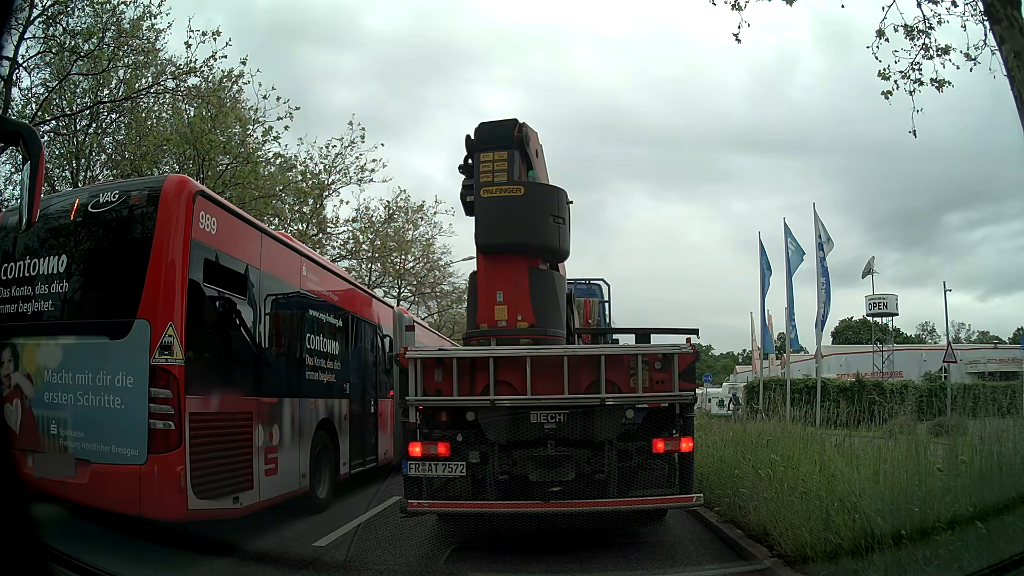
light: Day
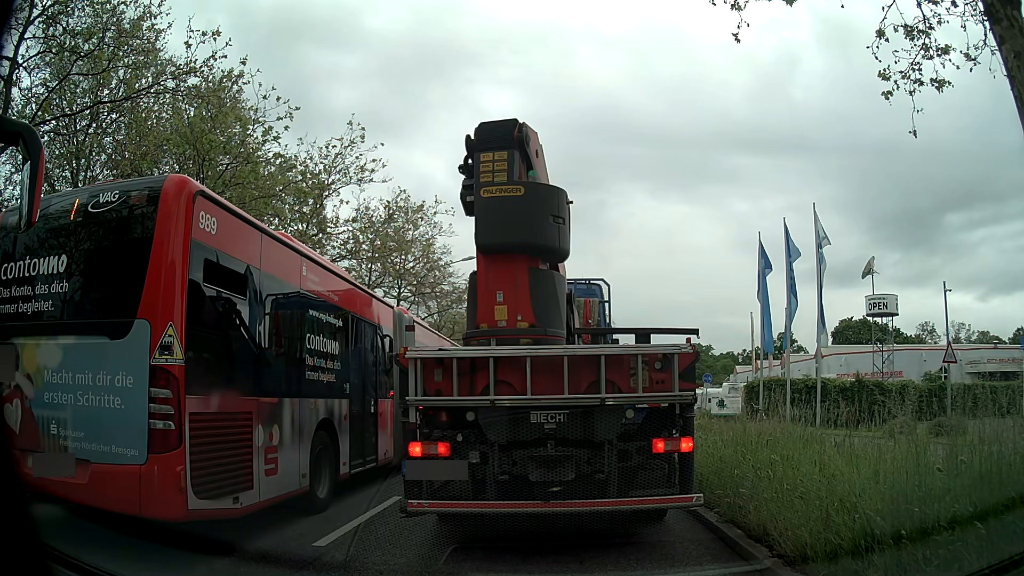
(0.0, 0.0) m; 0°
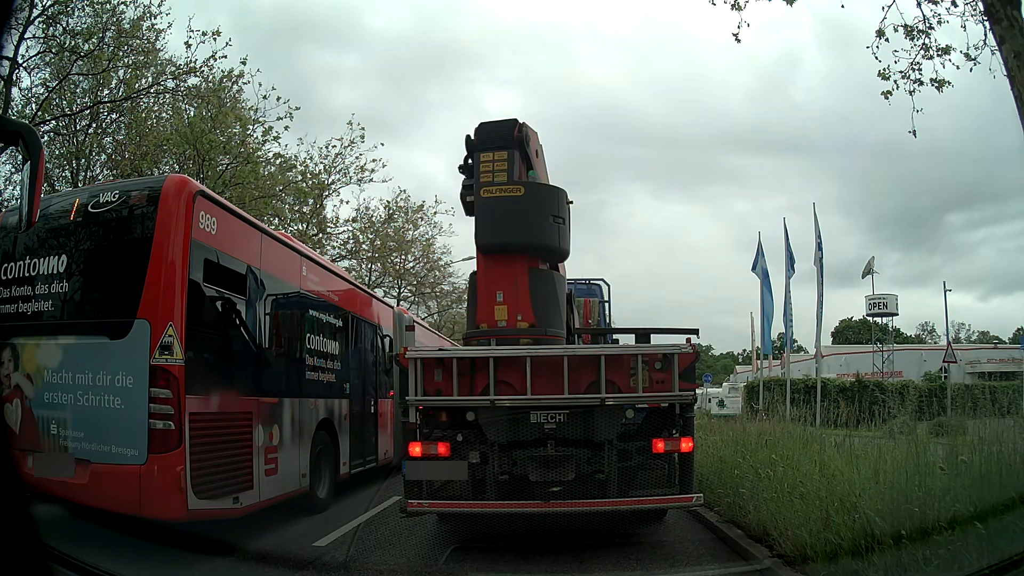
(0.0, 0.0) m; 0°
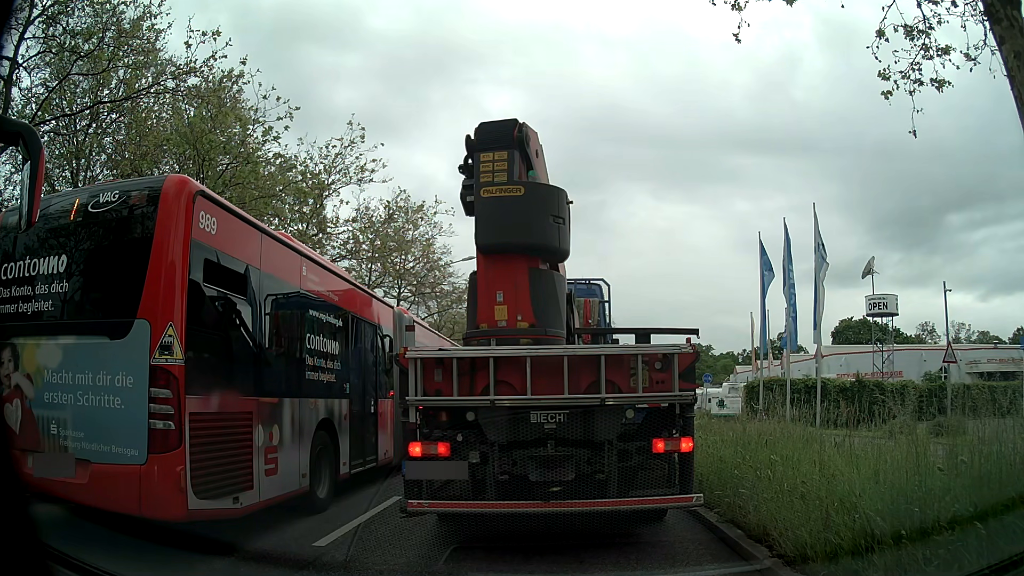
(0.0, 0.0) m; 0°
